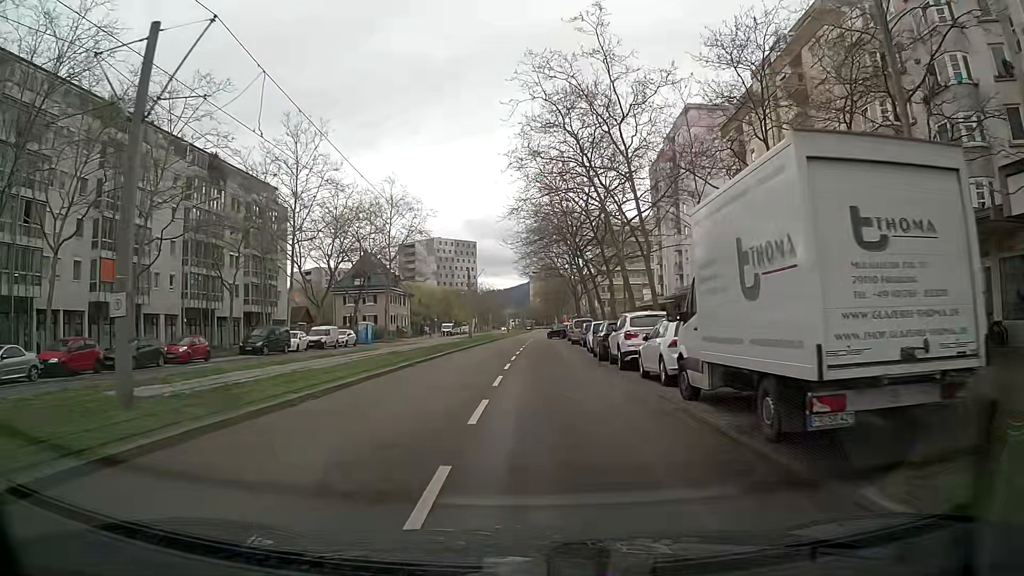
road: tertiary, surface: asphalt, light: Day
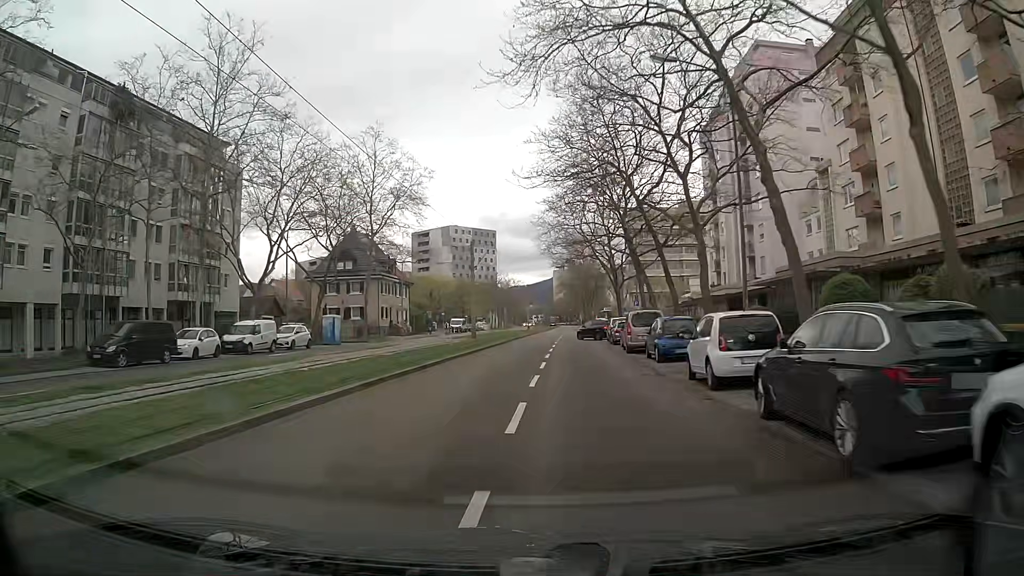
(-0.5, +19.2) m; -3°
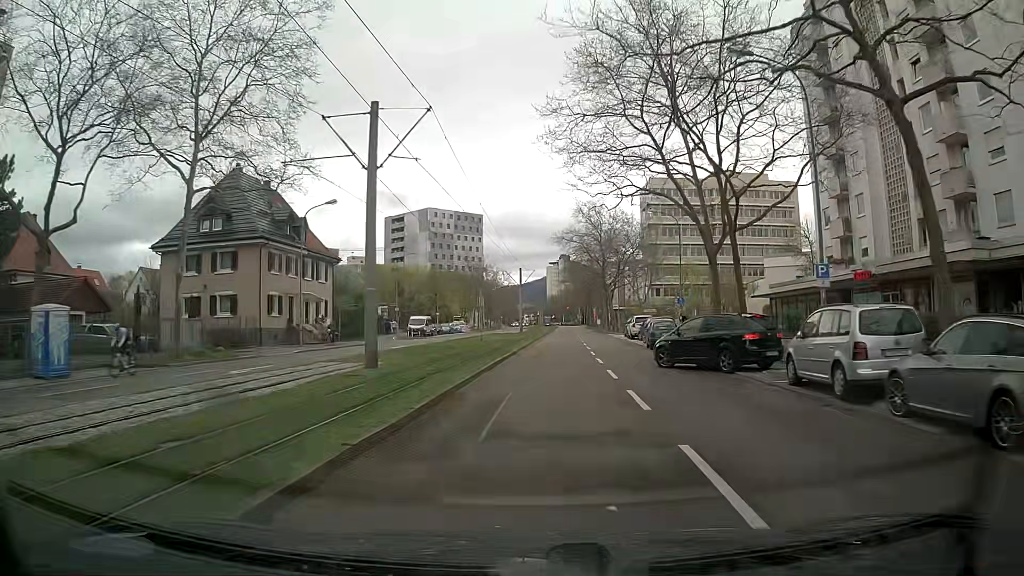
(-0.4, +33.7) m; 0°
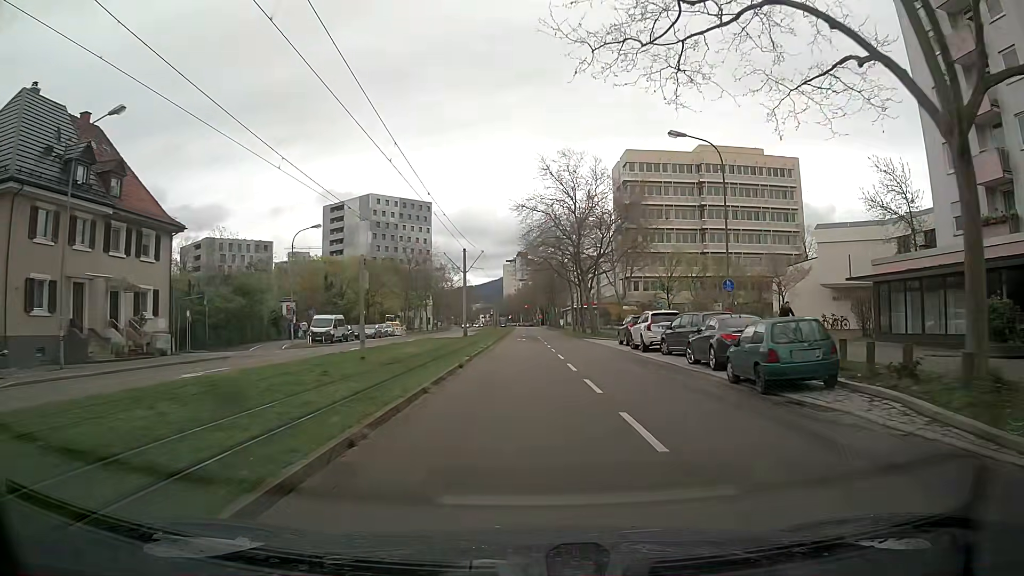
(+0.8, +21.2) m; +3°
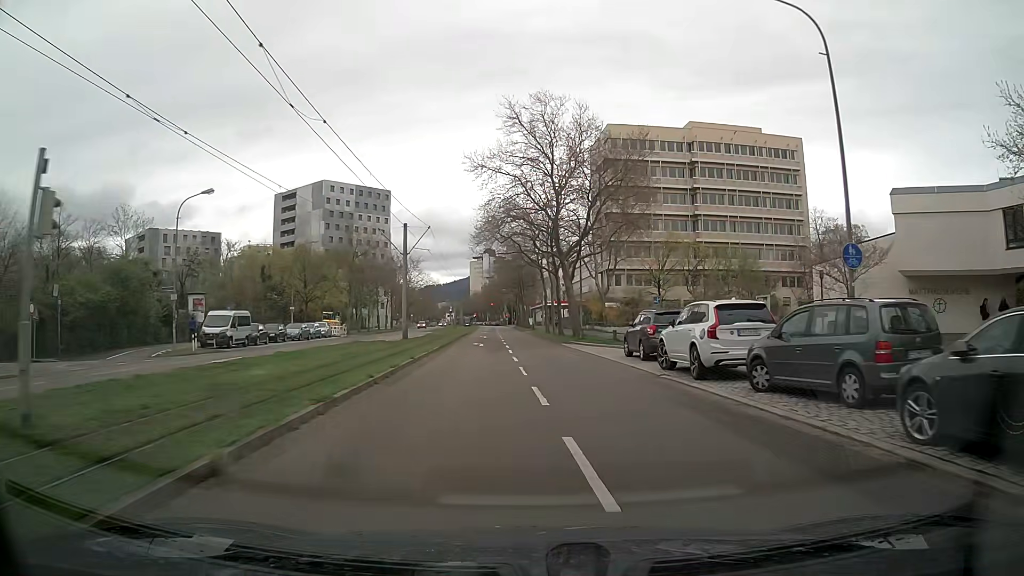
(+0.4, +14.2) m; +3°
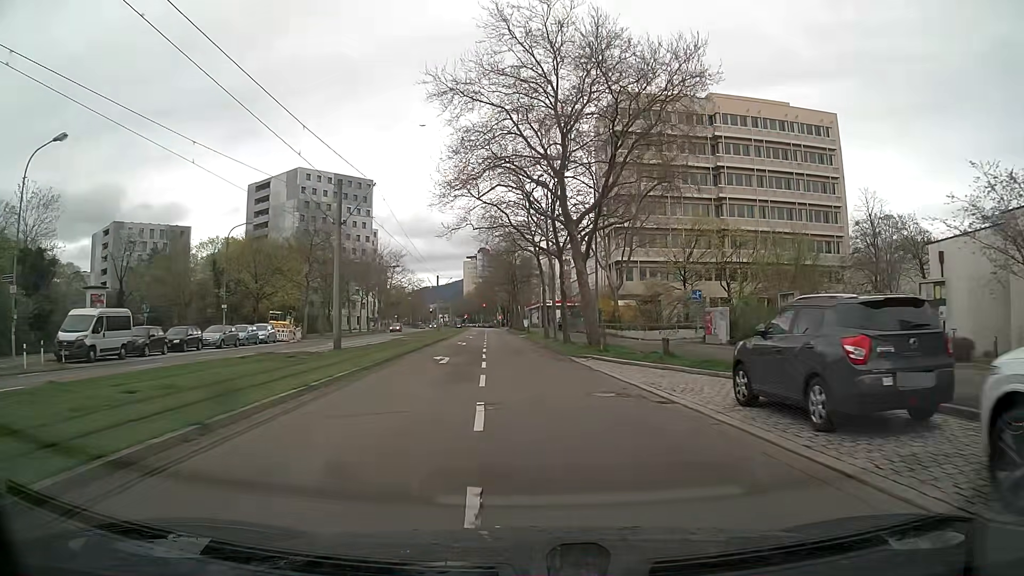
(+0.3, +14.2) m; +1°
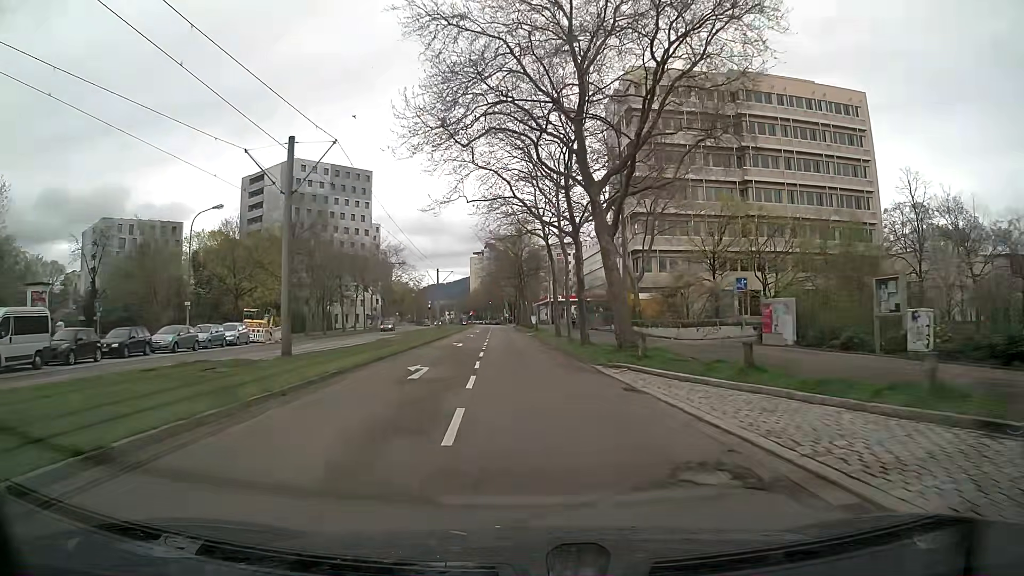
(-0.1, +7.1) m; -1°
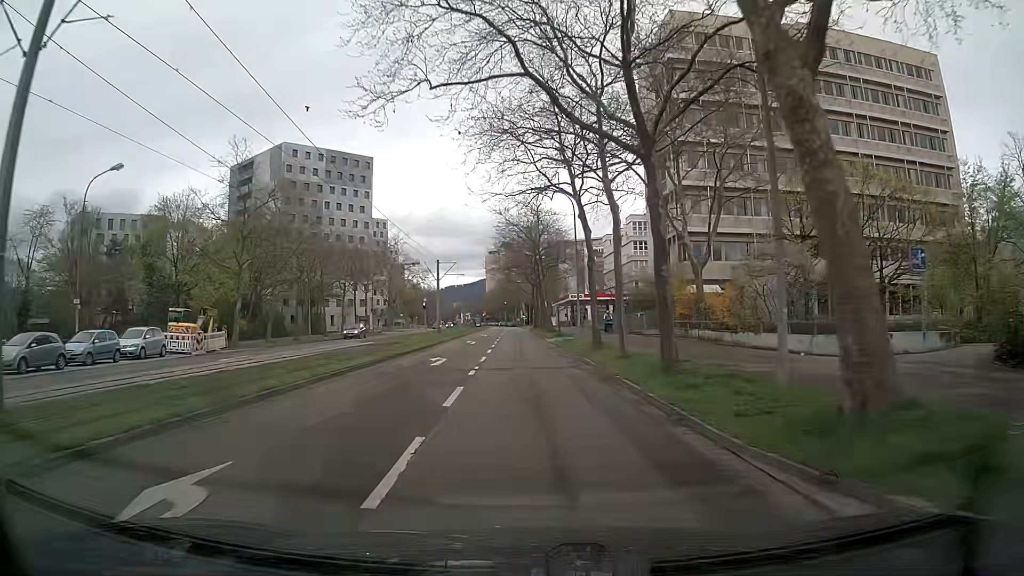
(-0.1, +14.3) m; -1°
